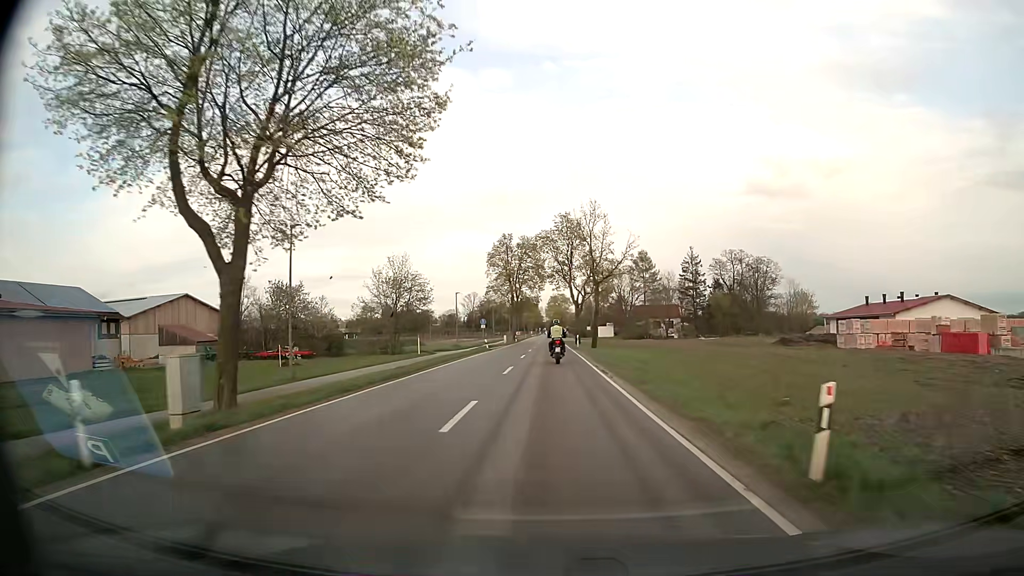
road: secondary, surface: asphalt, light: Day
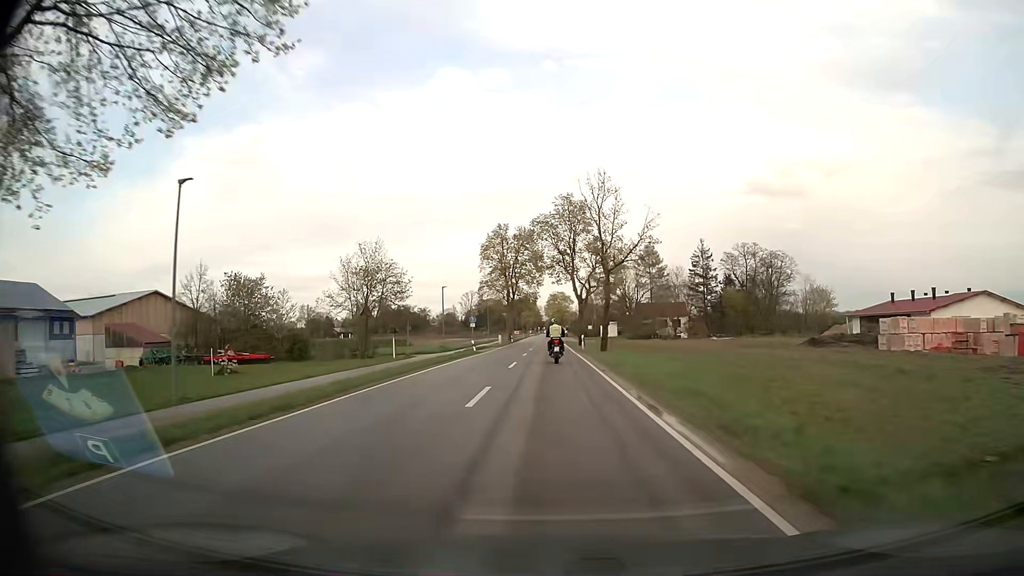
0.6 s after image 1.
(0.0, +9.2) m; 0°
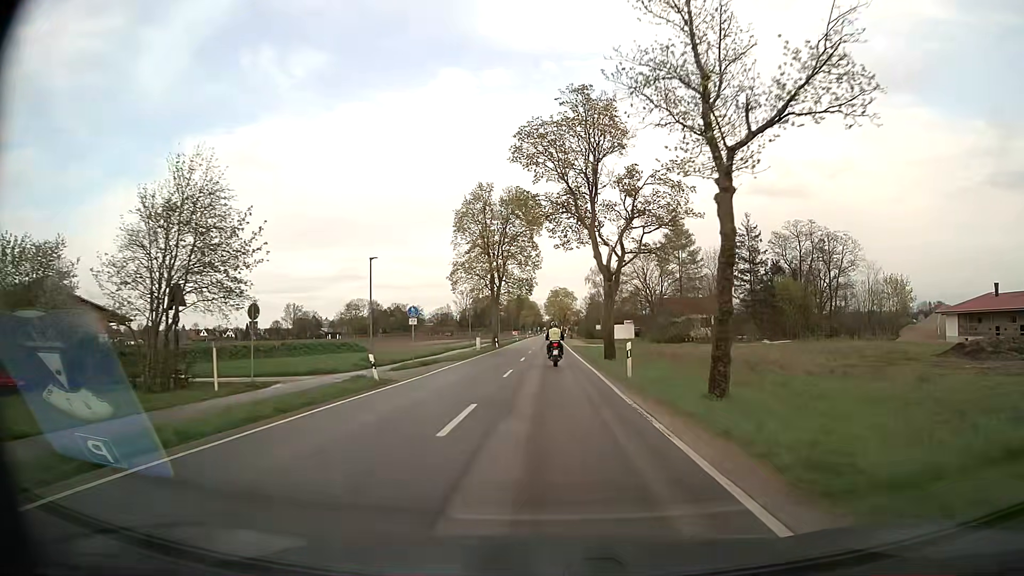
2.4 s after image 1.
(0.0, +27.2) m; 0°
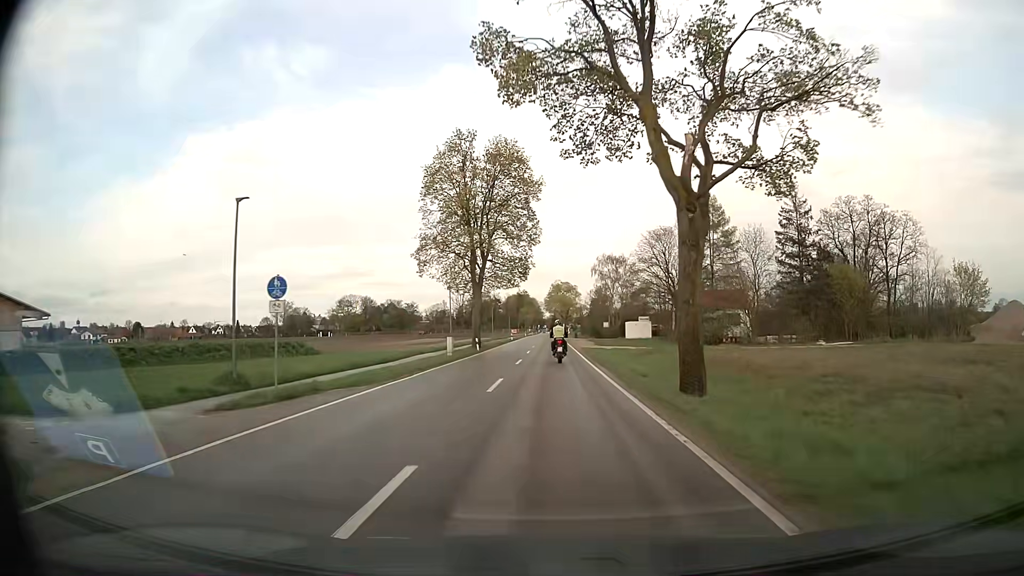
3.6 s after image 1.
(-0.1, +18.0) m; 0°
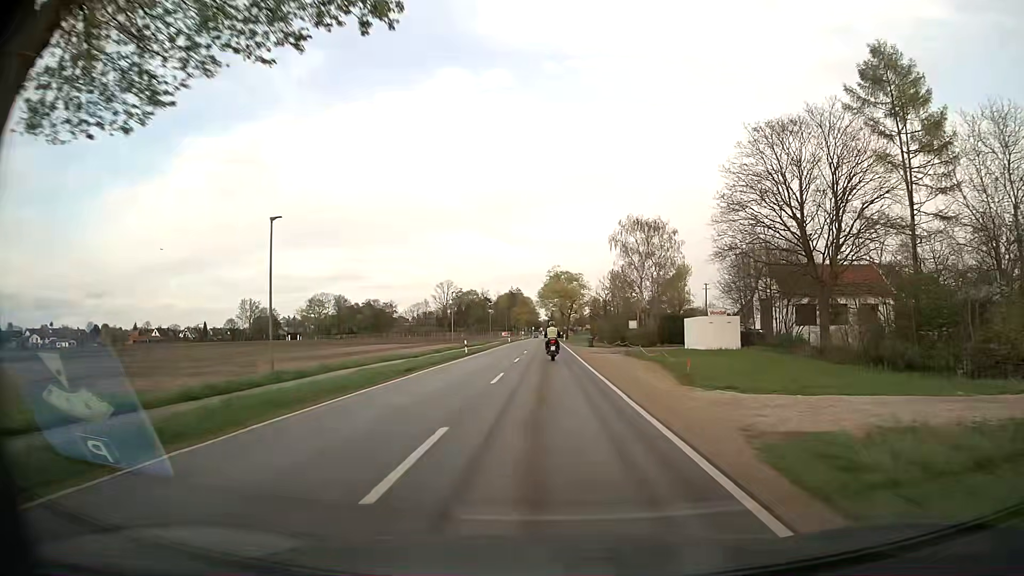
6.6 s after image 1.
(0.0, +45.8) m; 0°
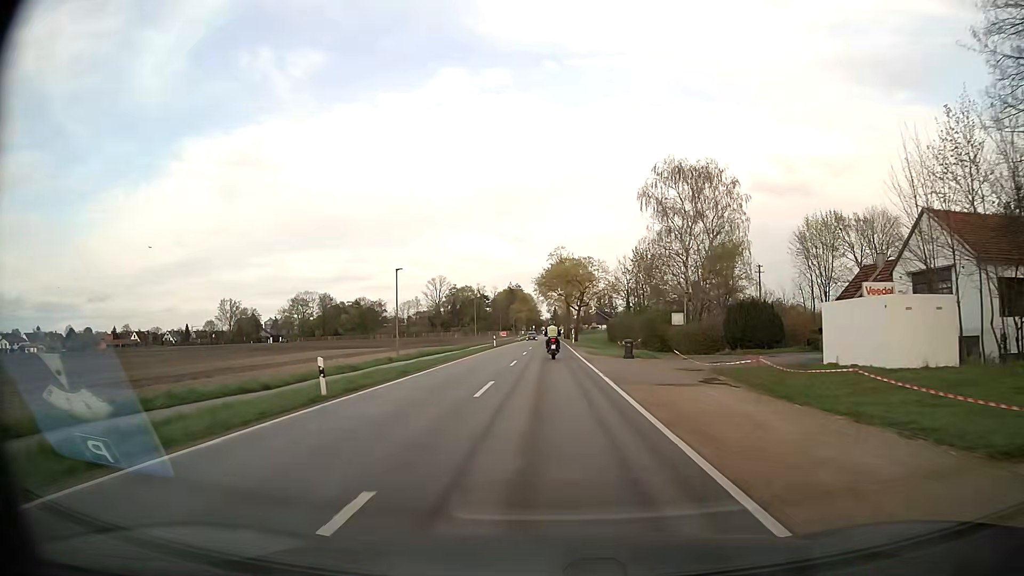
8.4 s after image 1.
(0.0, +27.8) m; -1°
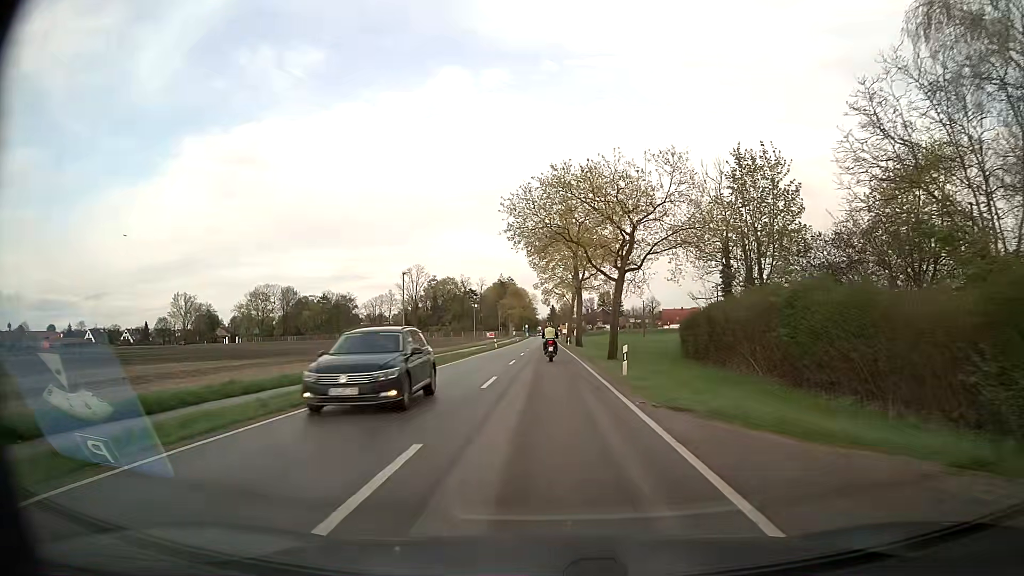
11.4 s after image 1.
(+0.3, +45.8) m; +1°
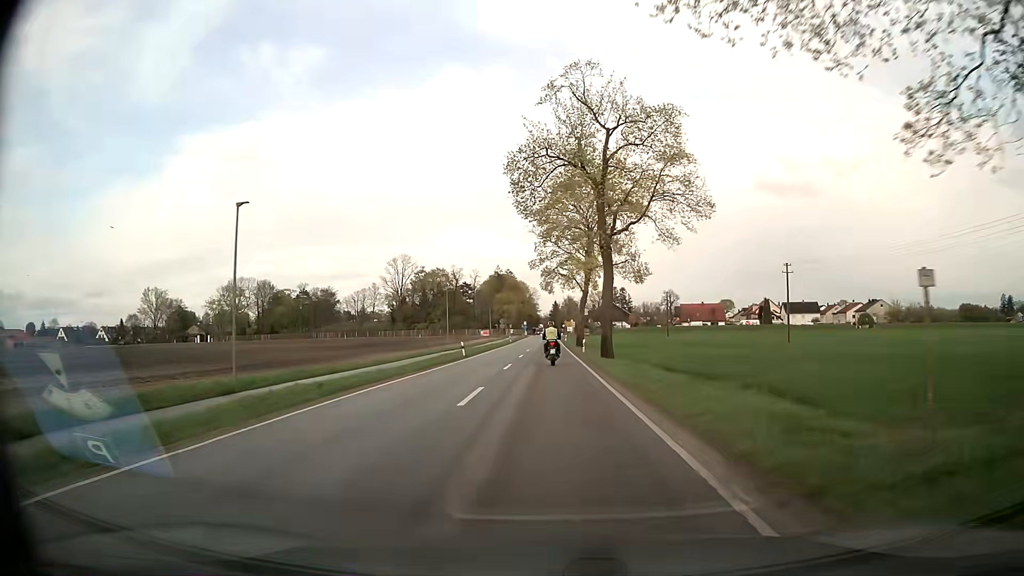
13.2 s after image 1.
(-0.1, +27.8) m; 0°
(0, +10) (0, +20) (0, +30) (0, +40) (0, +50) (0, +60) (0, +70) (0, +80) (0, +90) (0, +100) m
